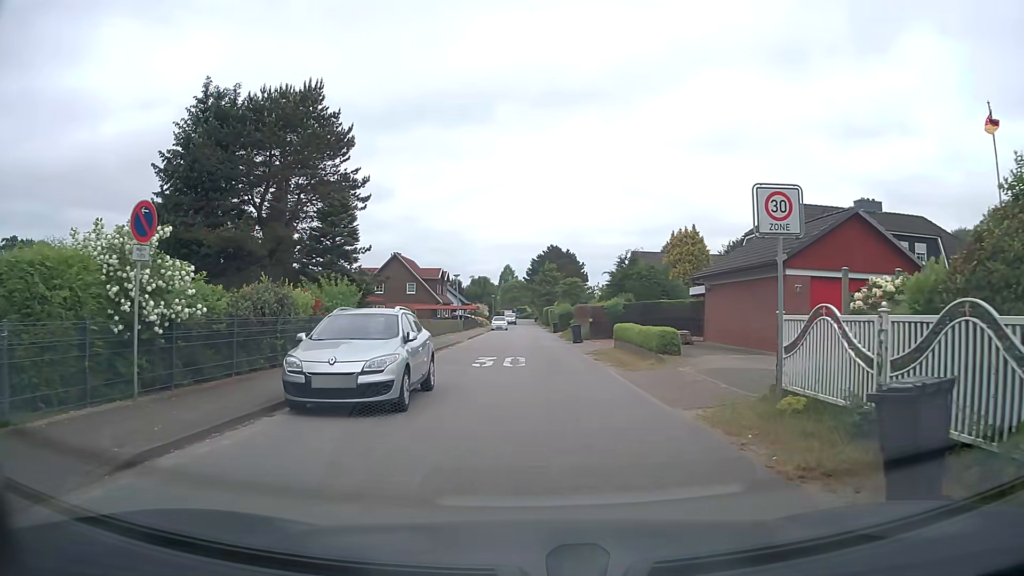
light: Day
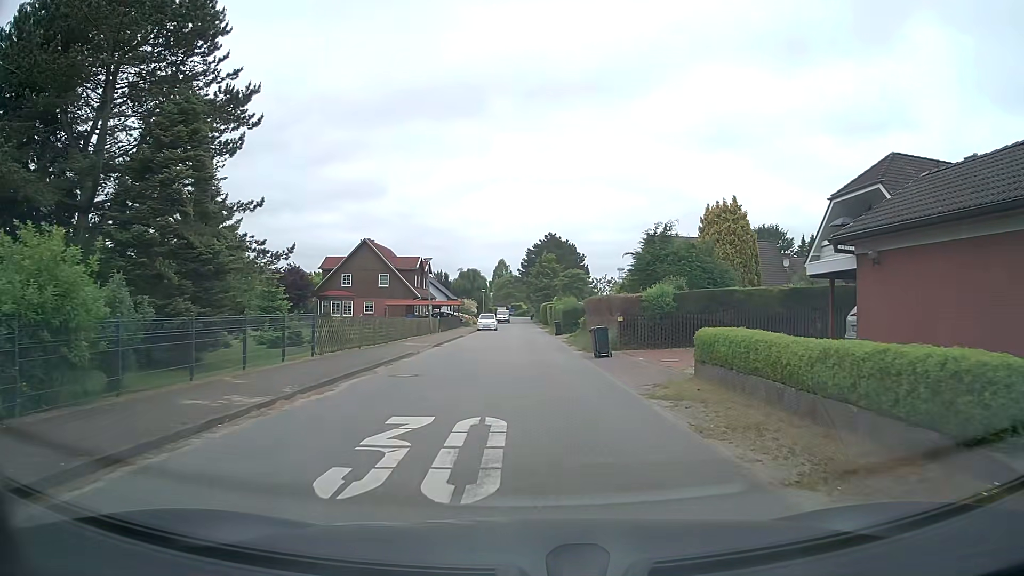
(0.0, +13.8) m; 0°
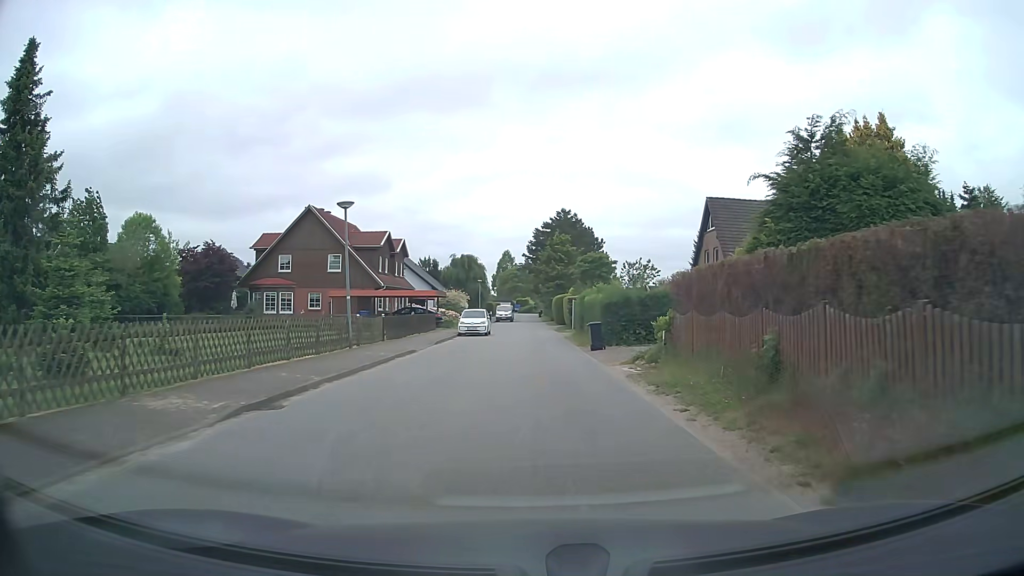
(-0.3, +20.8) m; -1°
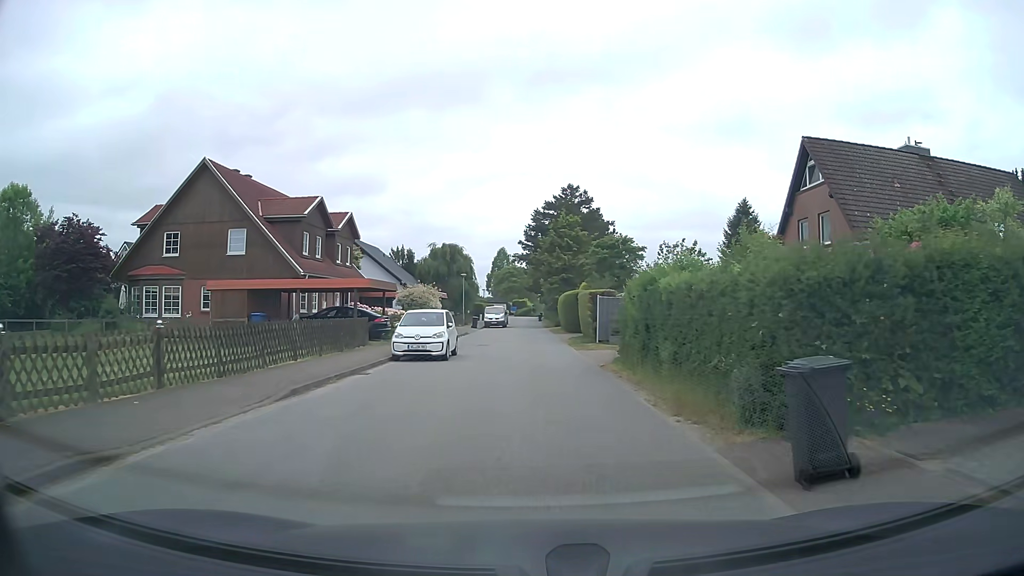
(+0.1, +17.7) m; 0°
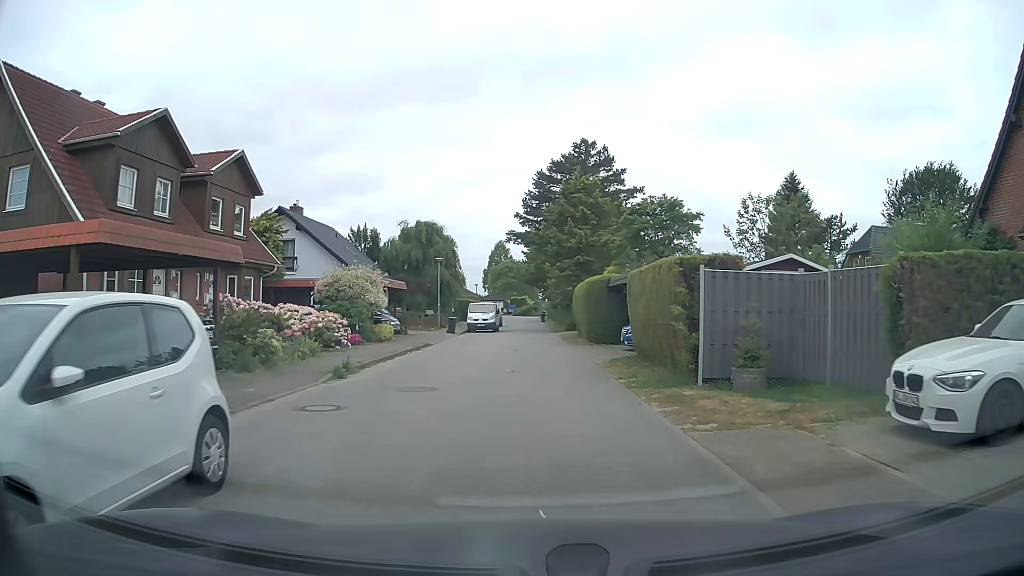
(+0.1, +17.2) m; 0°
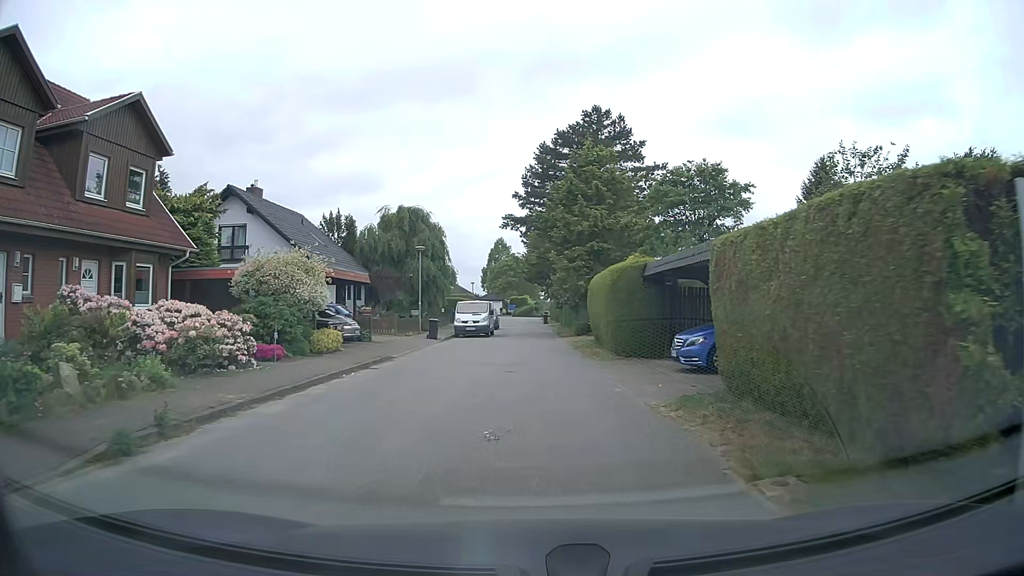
(0.0, +8.1) m; 0°
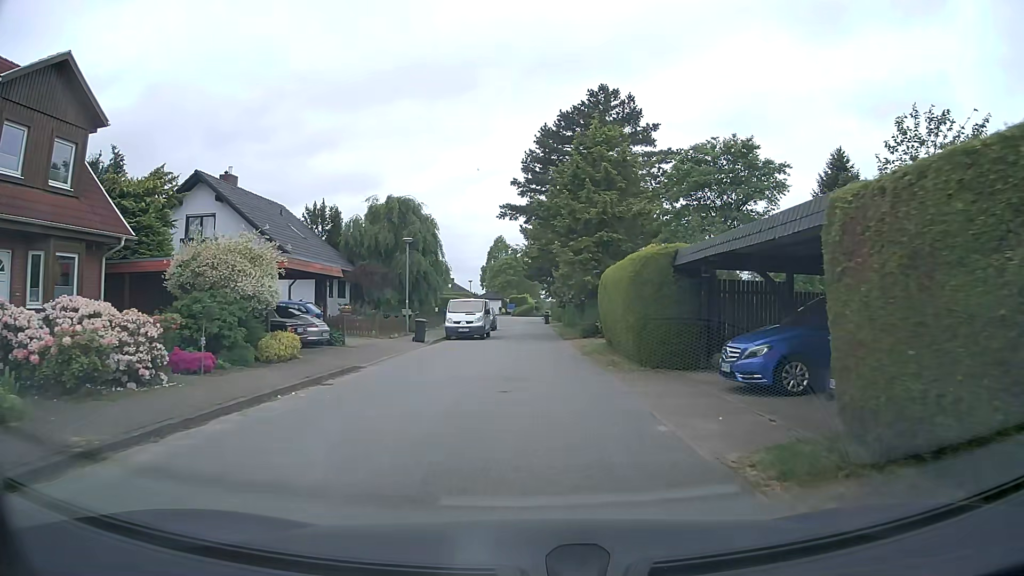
(0.0, +3.9) m; 0°
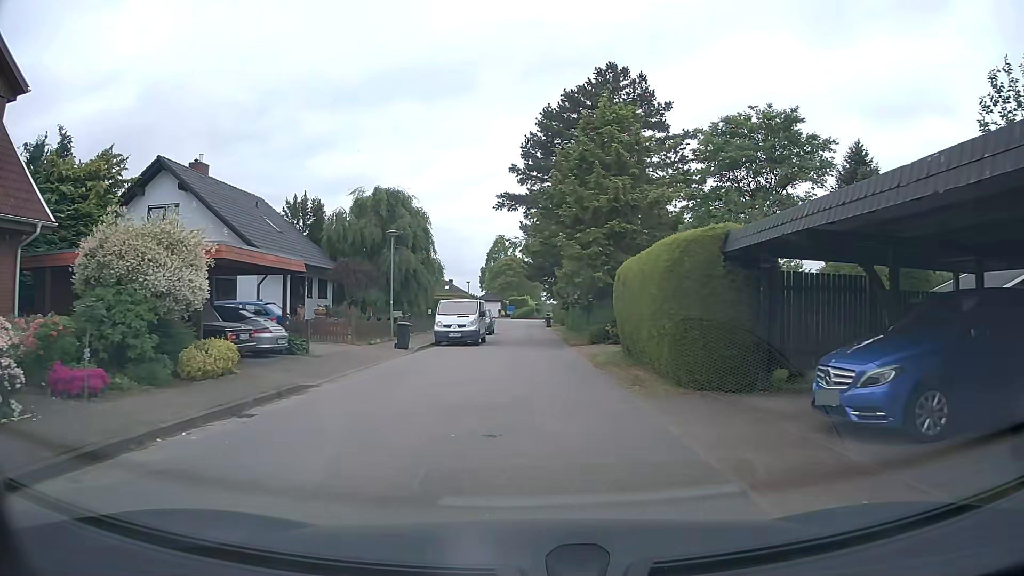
(0.0, +3.9) m; 0°
